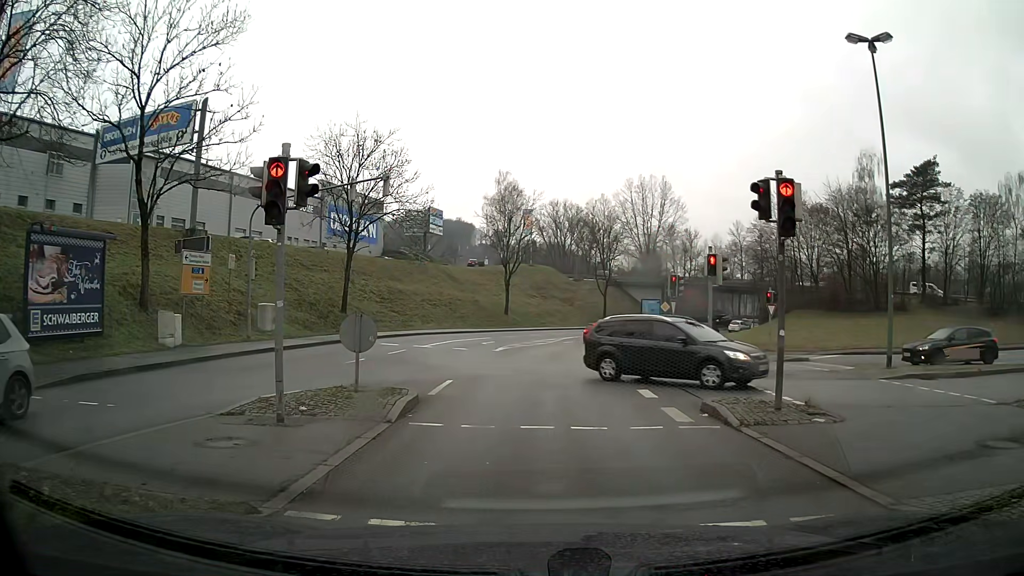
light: Day
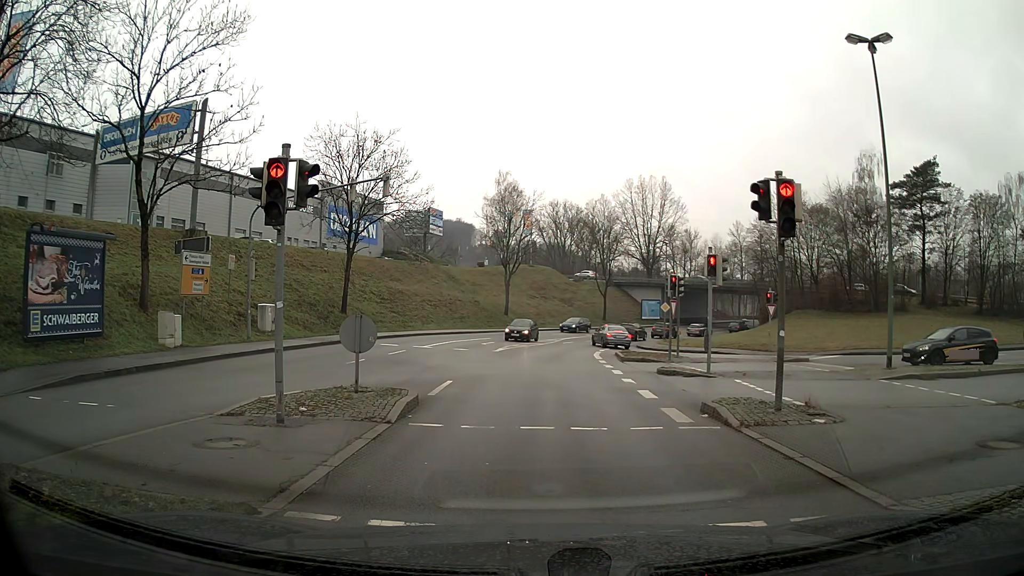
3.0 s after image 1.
(0.0, +0.1) m; 0°
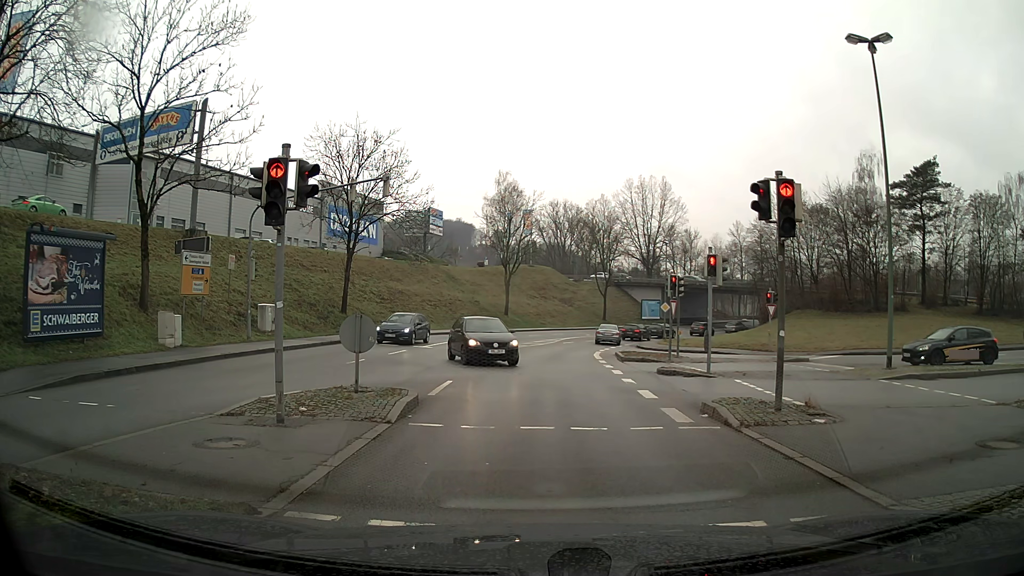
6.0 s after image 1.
(0.0, 0.0) m; 0°
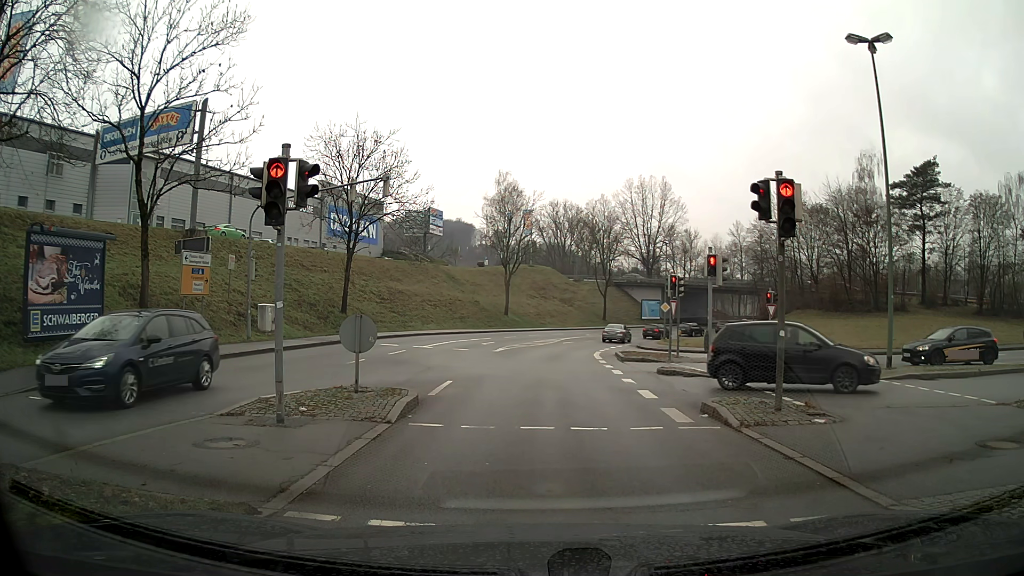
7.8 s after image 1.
(0.0, 0.0) m; 0°
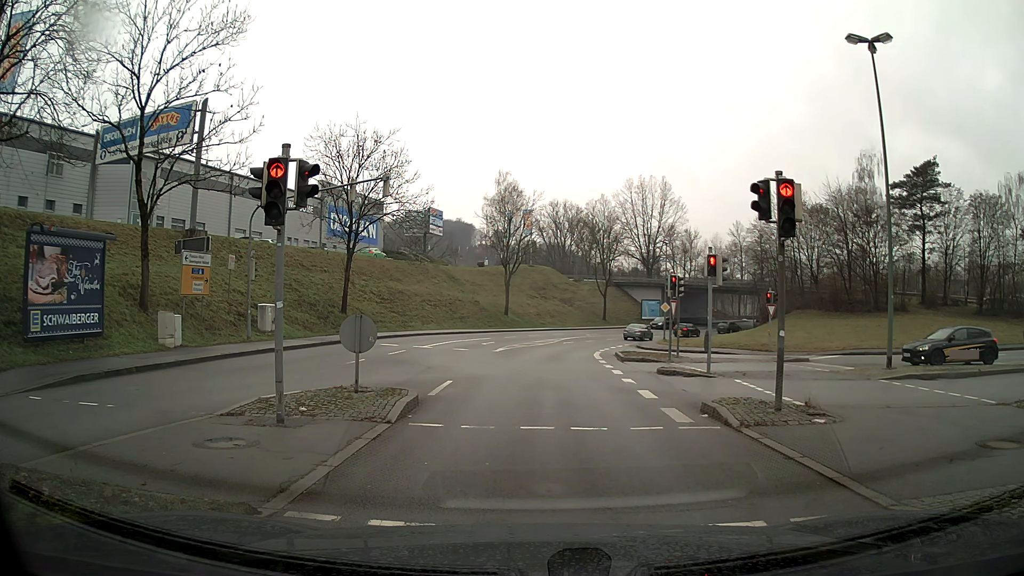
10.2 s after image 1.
(0.0, 0.0) m; 0°
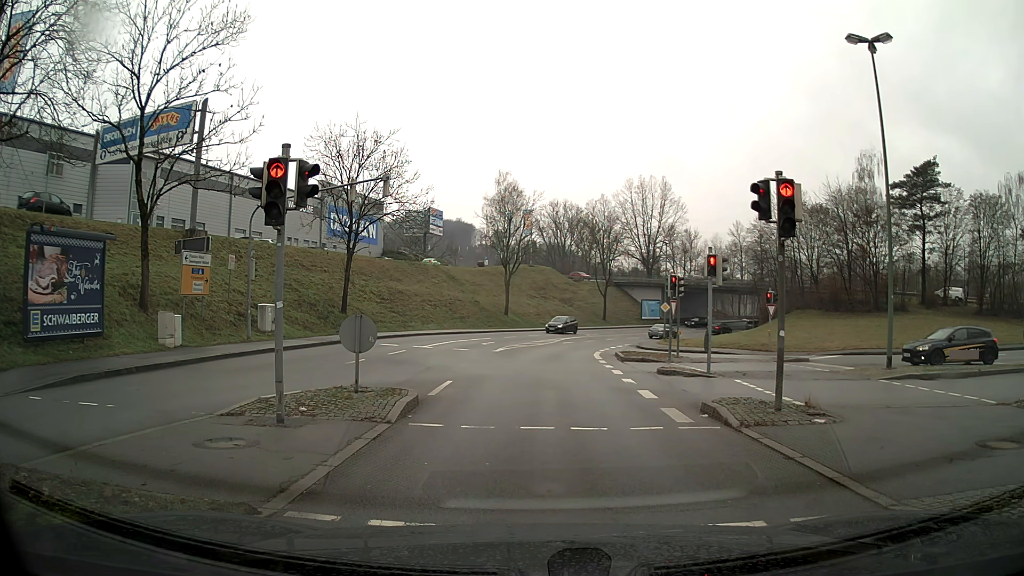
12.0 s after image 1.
(0.0, 0.0) m; 0°
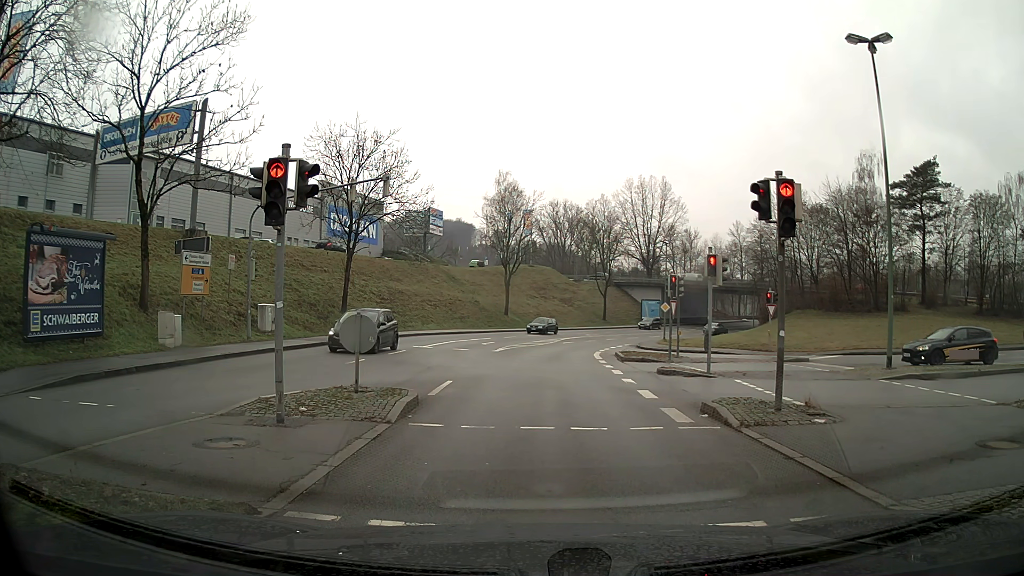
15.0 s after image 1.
(0.0, 0.0) m; 0°
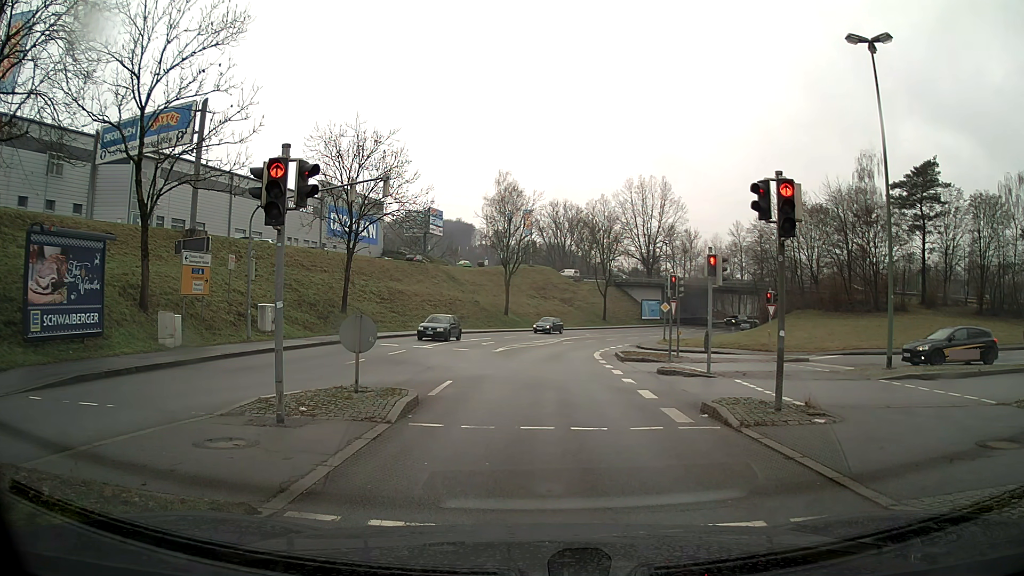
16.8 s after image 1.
(0.0, 0.0) m; 0°
(0, +10) (+1, +20) (+2, +30) (+3, +40) (+6, +49) (+10, +59) (+15, +67) (+21, +75) (+27, +83) (+34, +91) m
